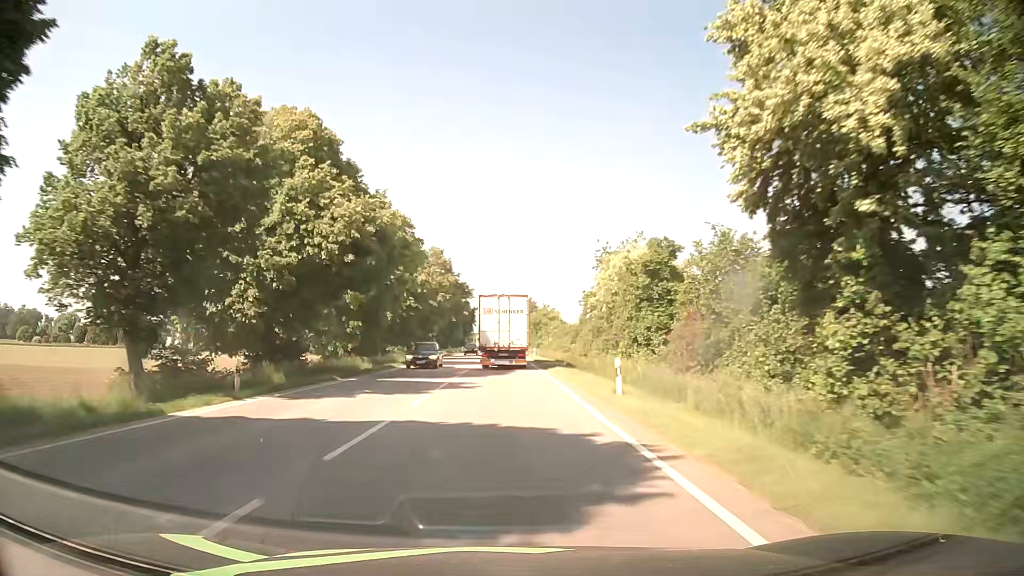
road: primary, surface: asphalt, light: Day
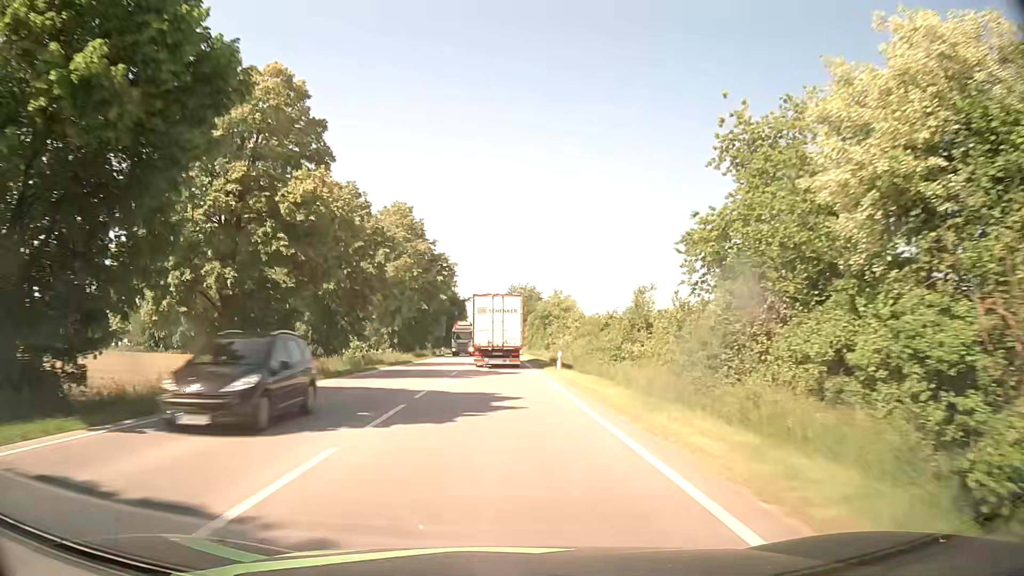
(+0.1, +33.5) m; 0°
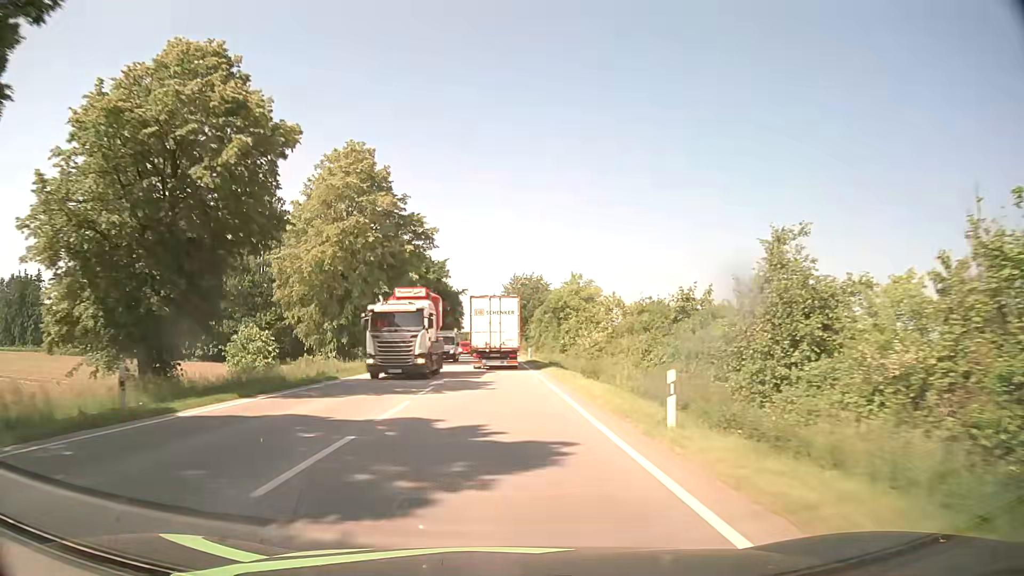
(-0.1, +22.5) m; -1°
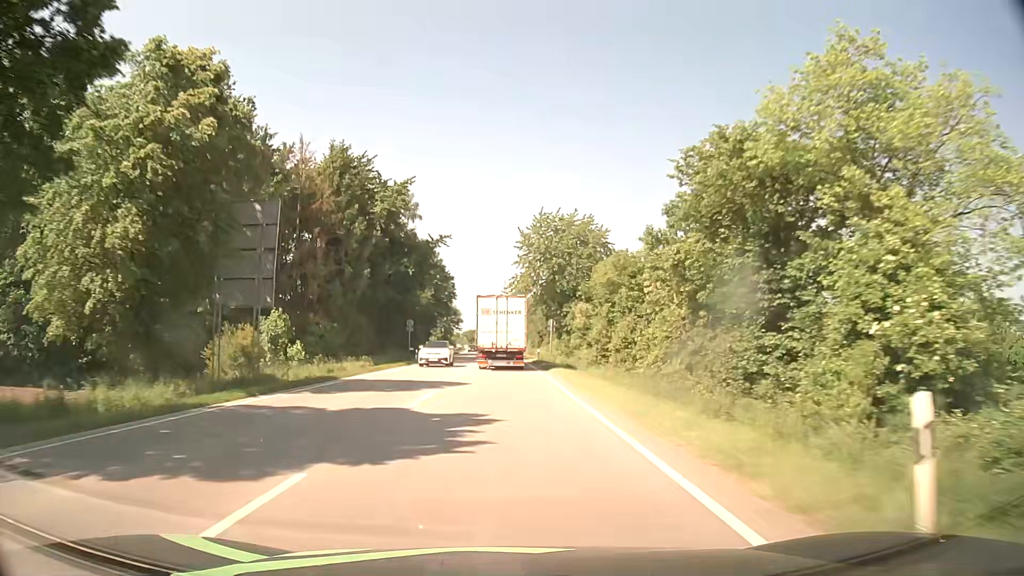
(-0.1, +56.9) m; -1°
(0, +10) (0, +20) (0, +30) (0, +40) (0, +50) (0, +60) (0, +70) (0, +80) (0, +90) (-1, +100) m
